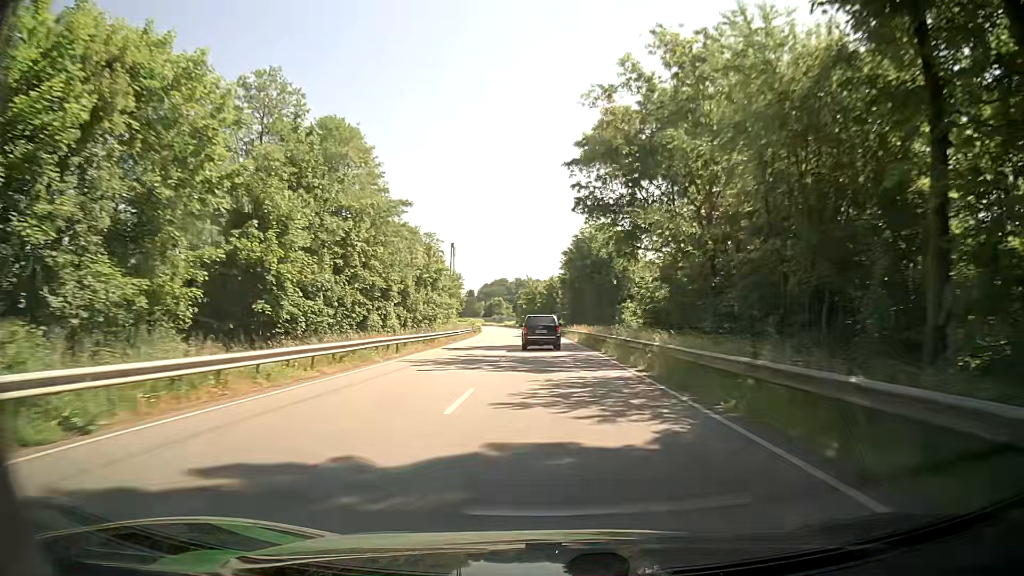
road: primary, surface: asphalt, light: Day
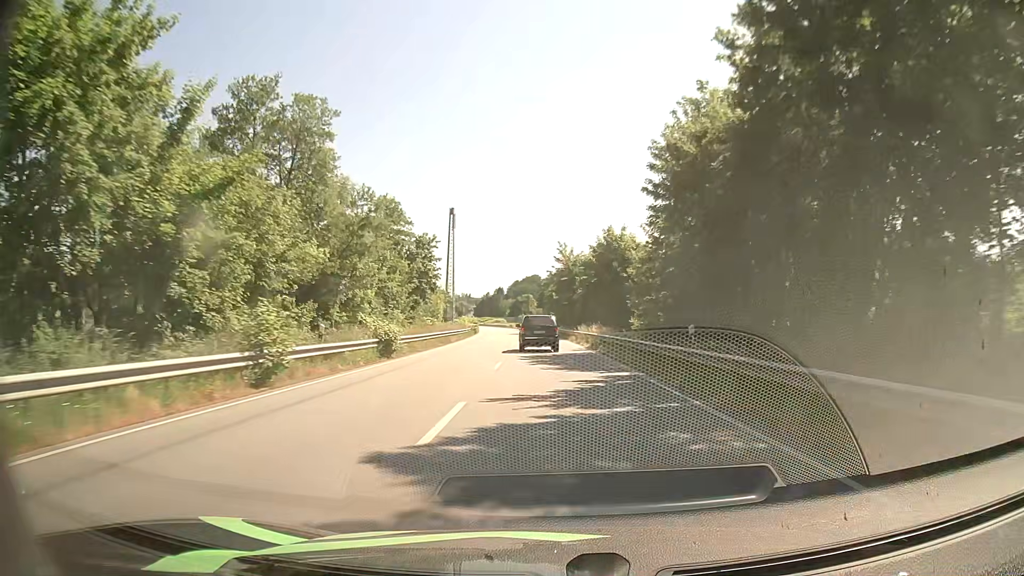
(-1.3, +62.6) m; -3°
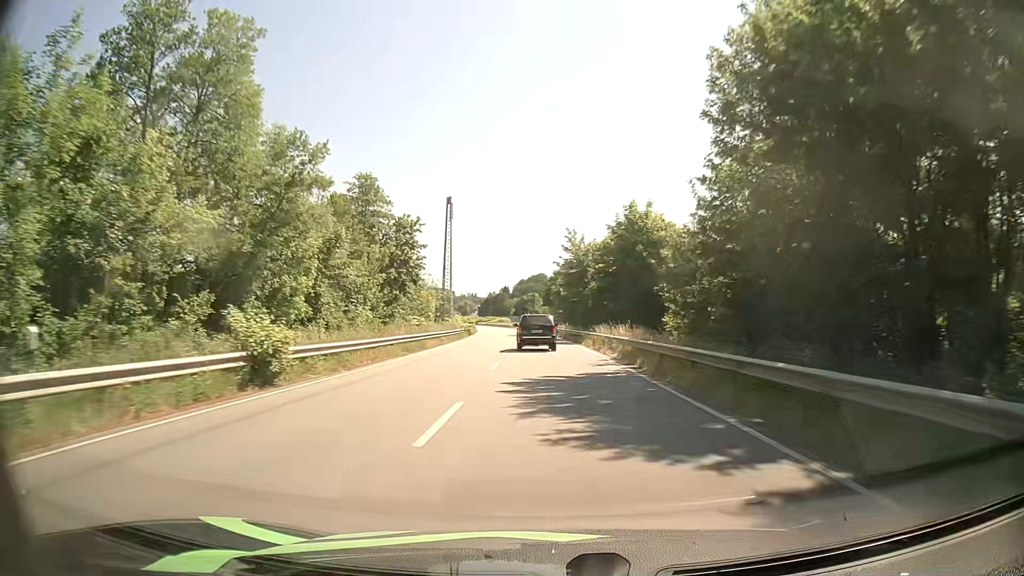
(-0.1, +12.1) m; -1°
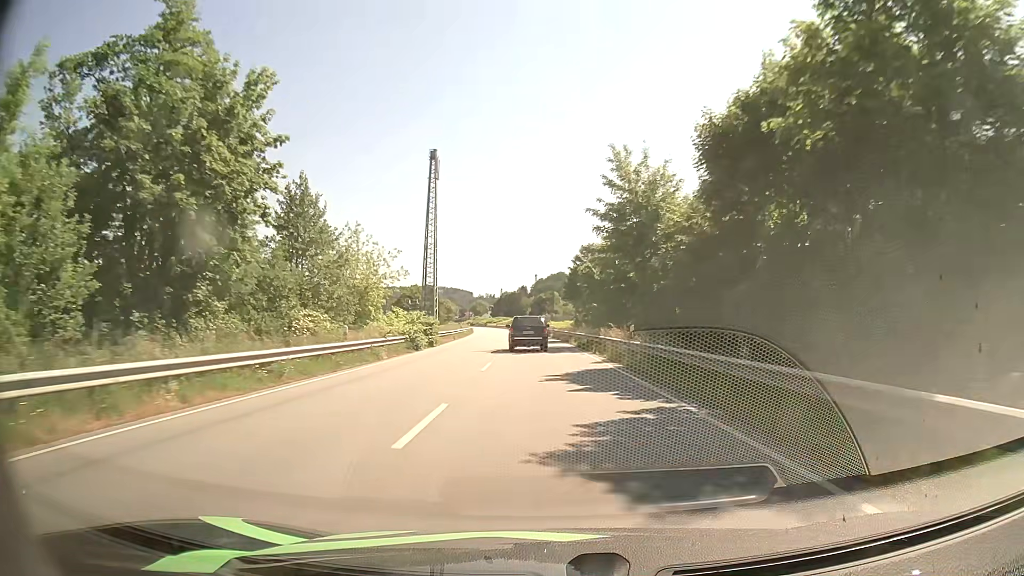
(-0.4, +36.3) m; -2°
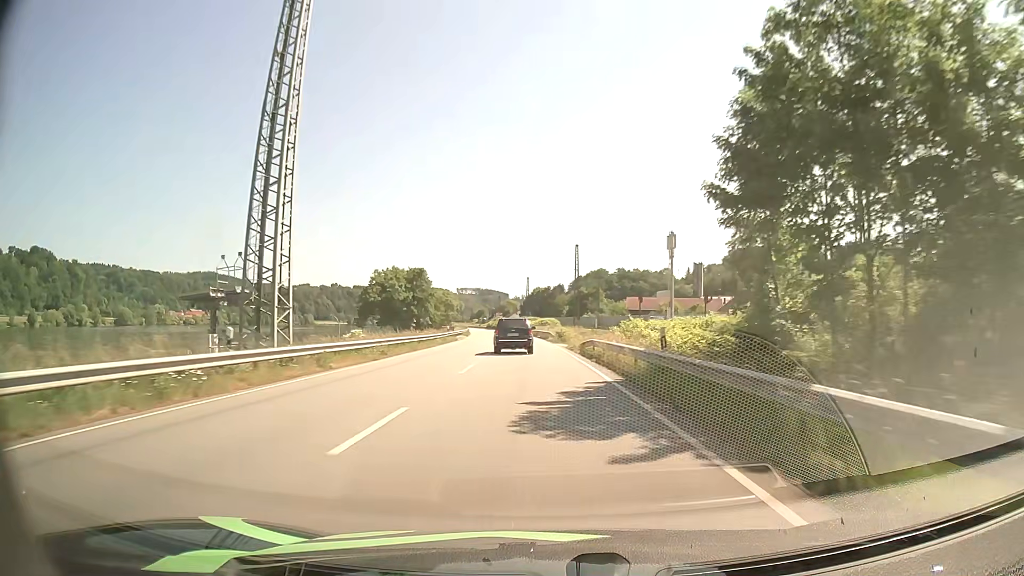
(-1.0, +60.7) m; -3°
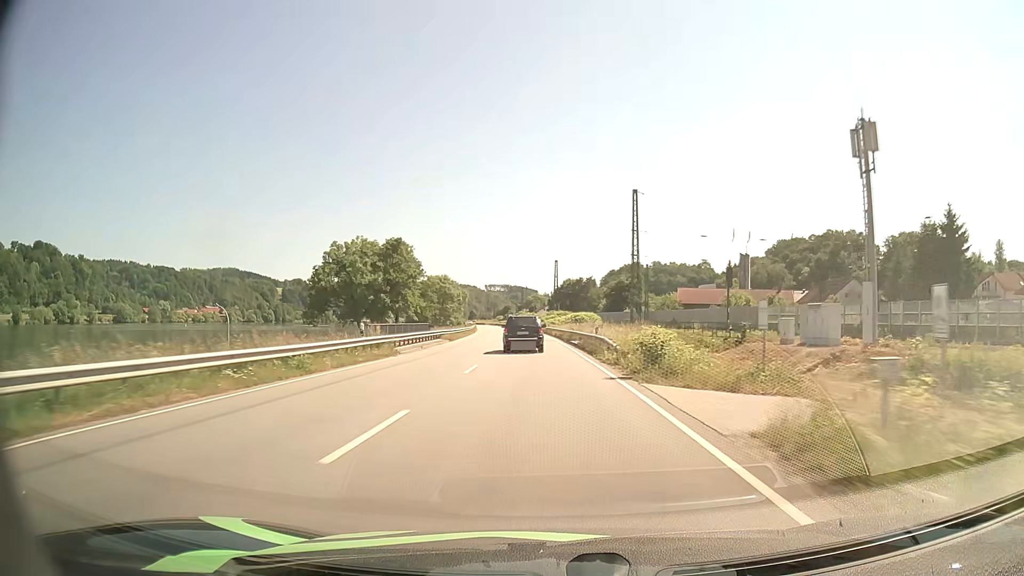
(-0.7, +36.7) m; -2°
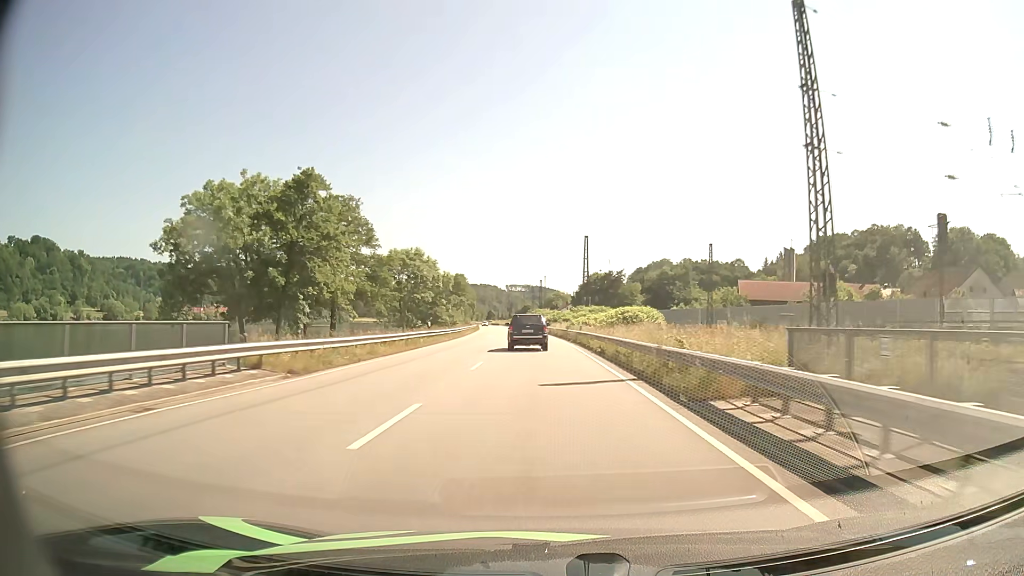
(-0.7, +35.5) m; -2°
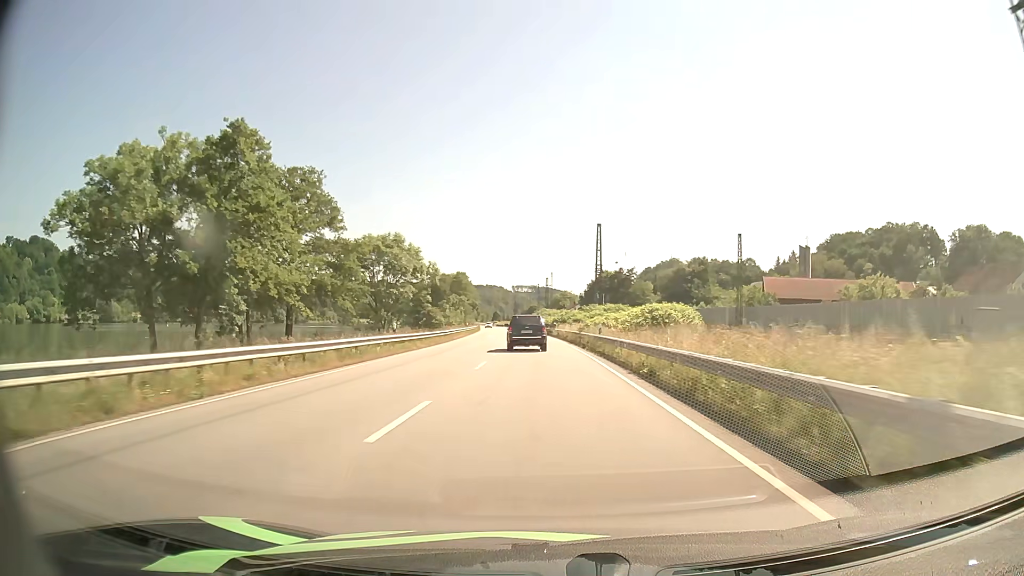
(-0.1, +11.5) m; -1°
(0, +10) (0, +20) (0, +30) (-1, +40) (-1, +50) (-2, +60) (-2, +70) (-3, +80) (-3, +90) (-4, +100) m
